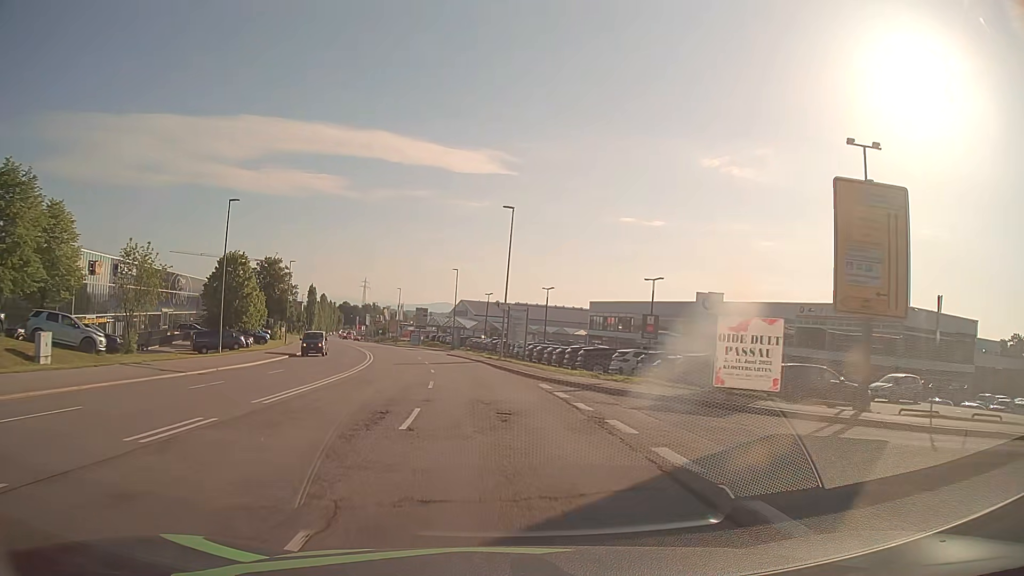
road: secondary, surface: asphalt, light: Day
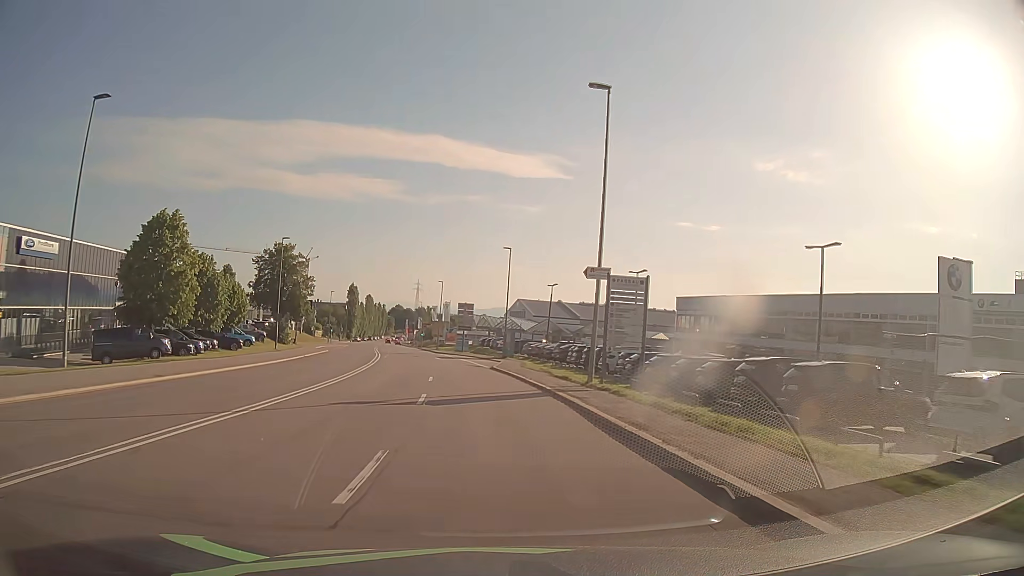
(-1.0, +22.9) m; -5°
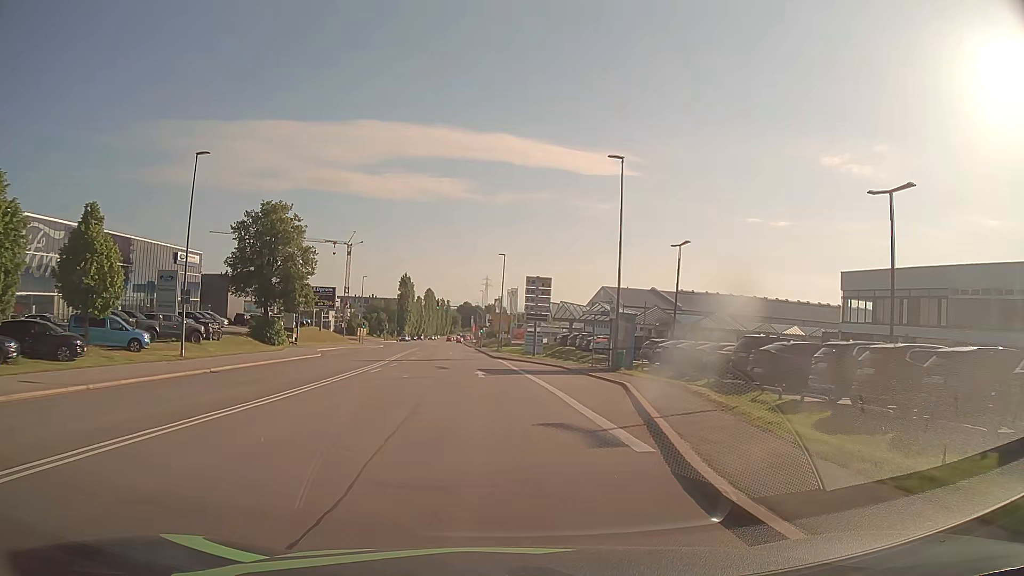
(-1.5, +30.5) m; -6°
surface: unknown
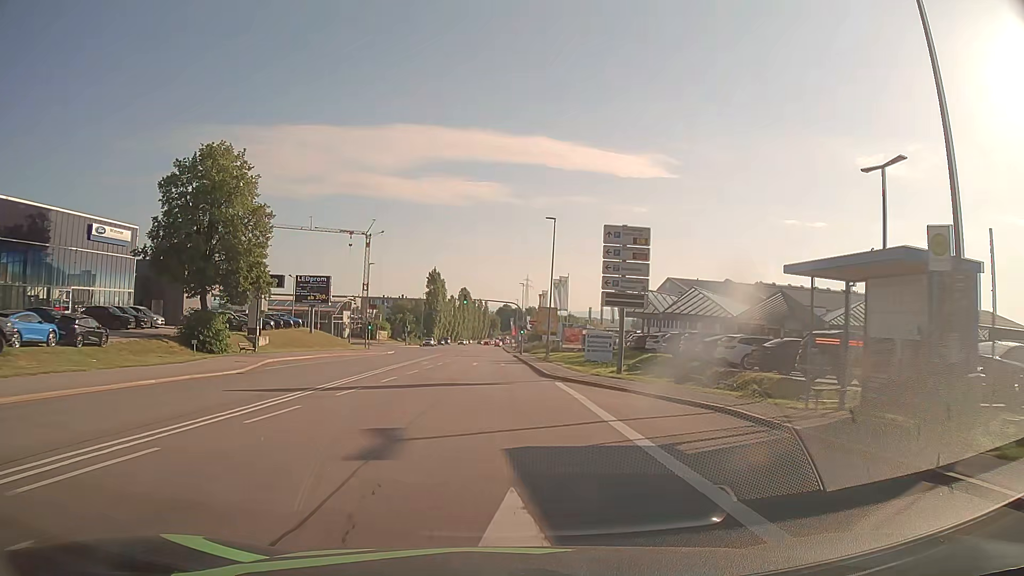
(-0.7, +23.0) m; -4°
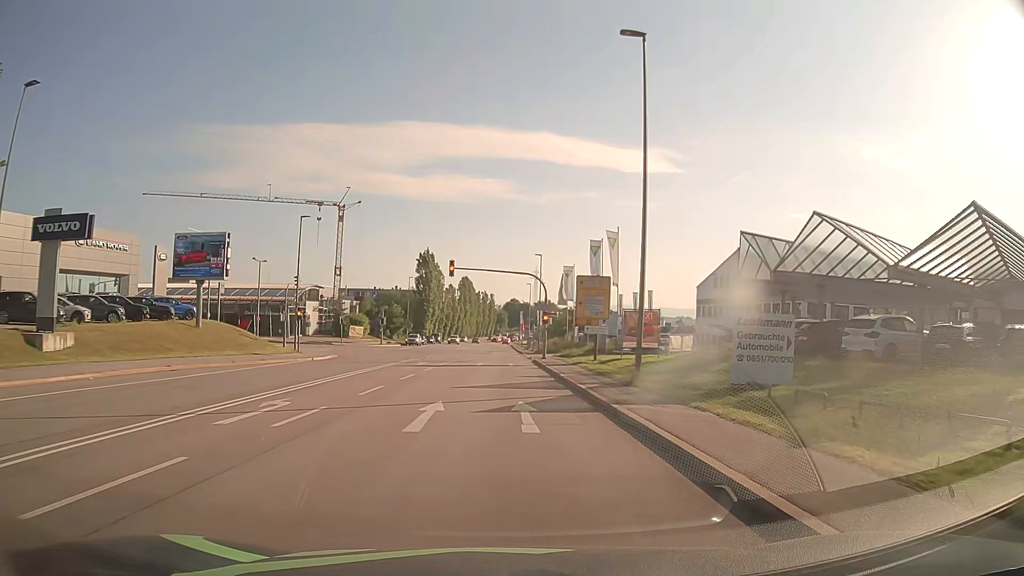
(-0.4, +30.3) m; -1°
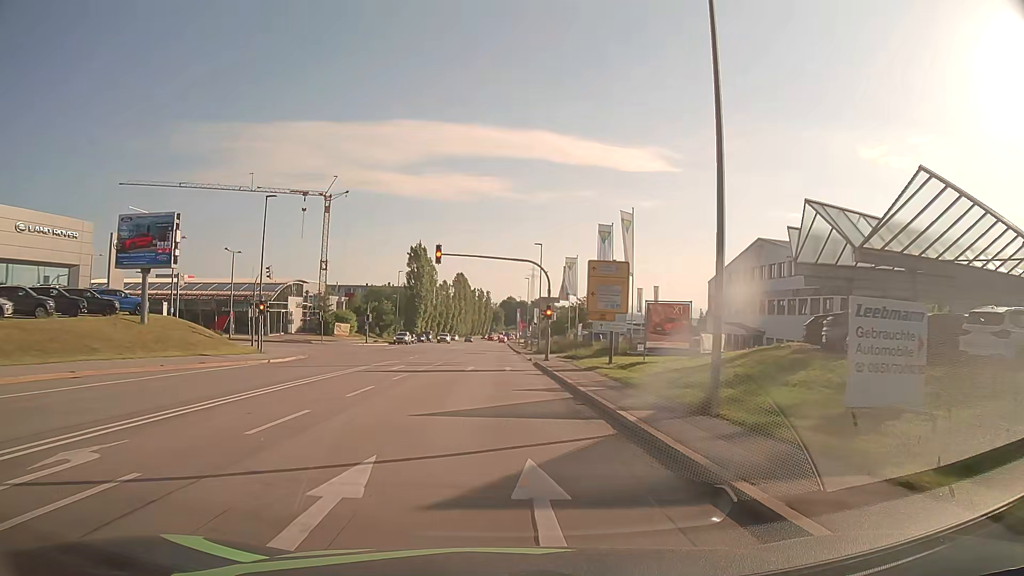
(0.0, +7.0) m; 0°
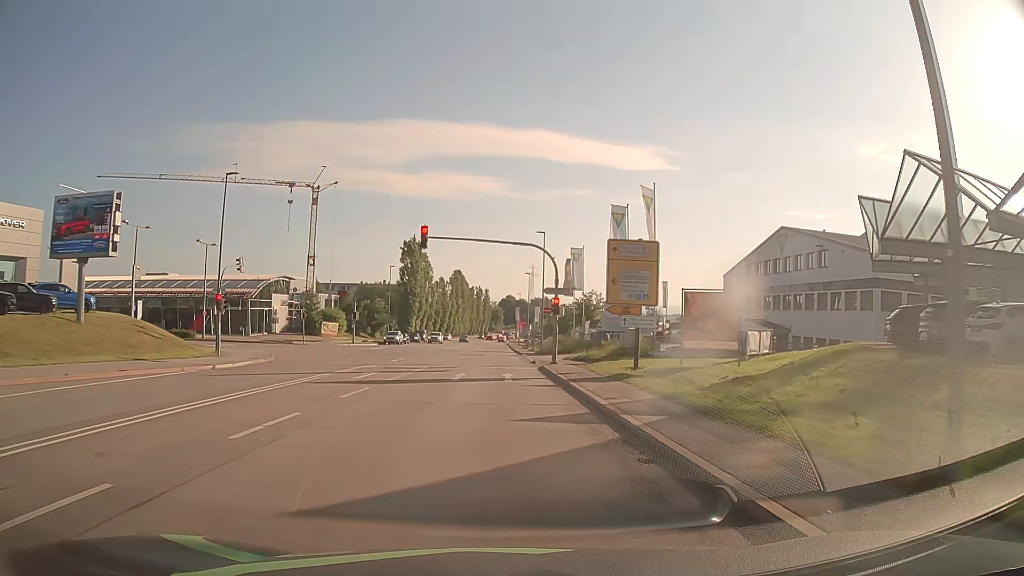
(0.0, +6.5) m; 0°
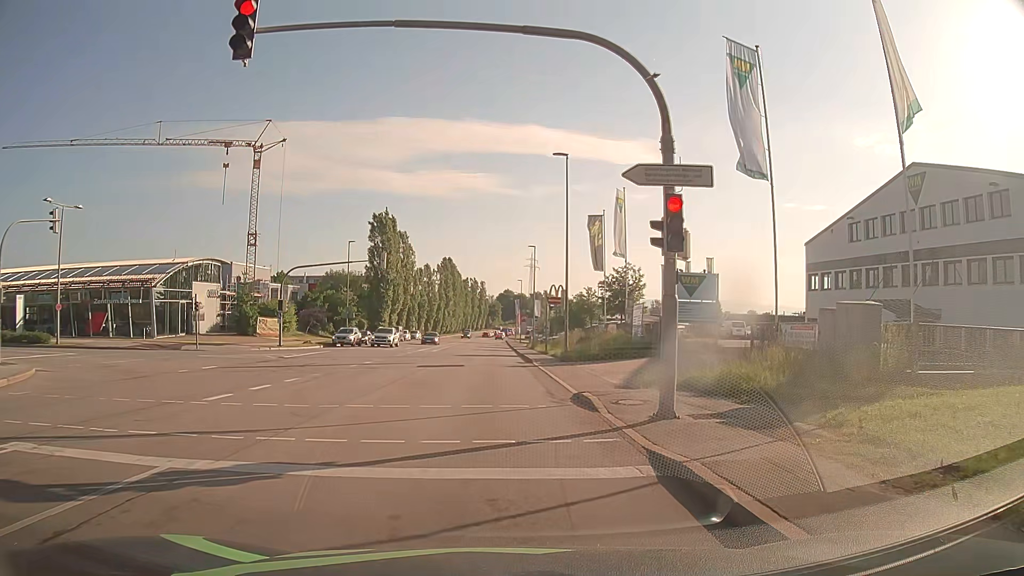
(0.0, +23.3) m; 0°
(0, +10) (0, +20) (0, +30) (0, +40) (0, +50) (0, +60) (0, +70) (-1, +80) (-1, +90) (-1, +100) m
